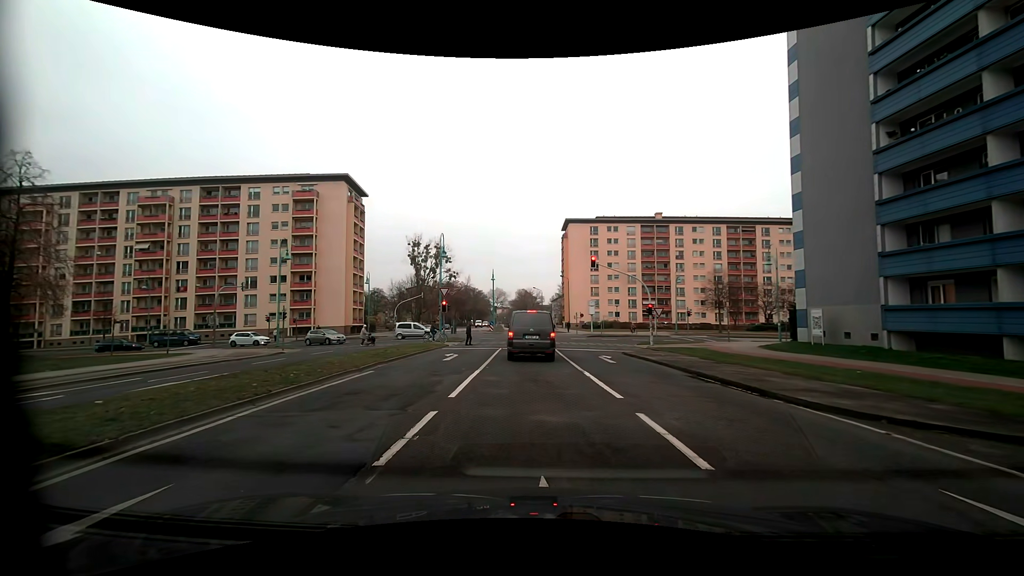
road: tertiary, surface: asphalt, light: Day
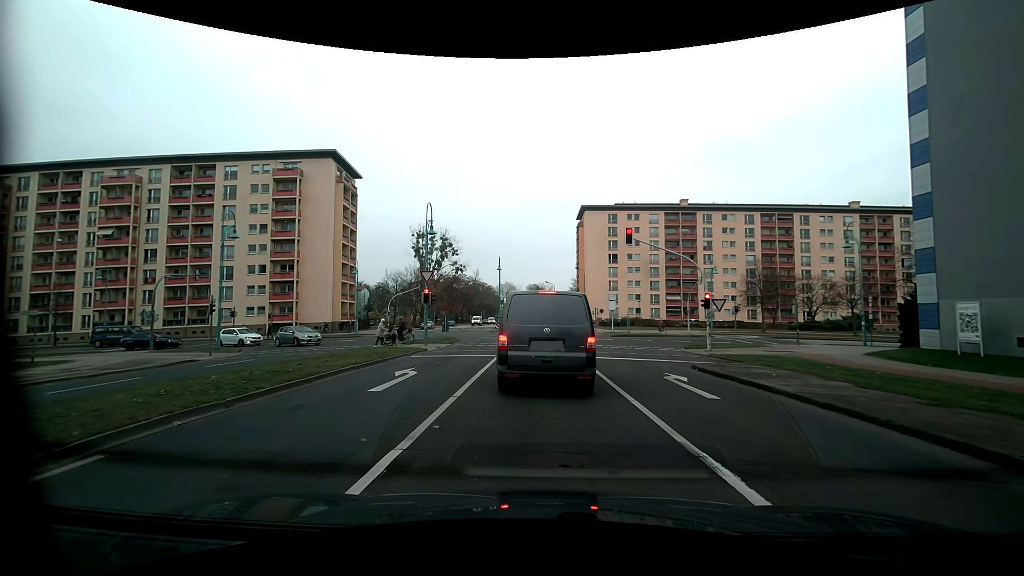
(-0.3, +9.8) m; -3°
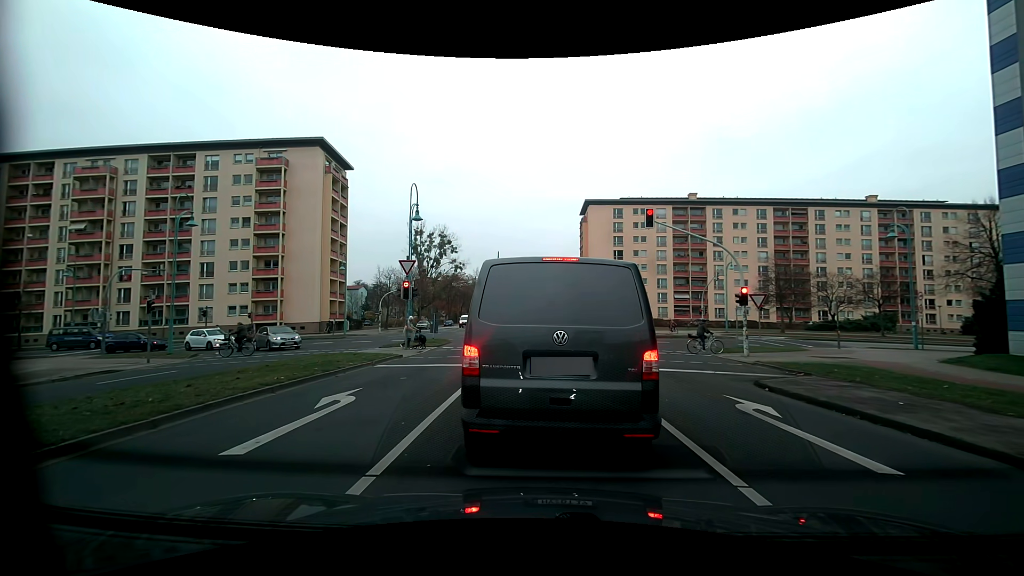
(0.0, +4.3) m; -2°
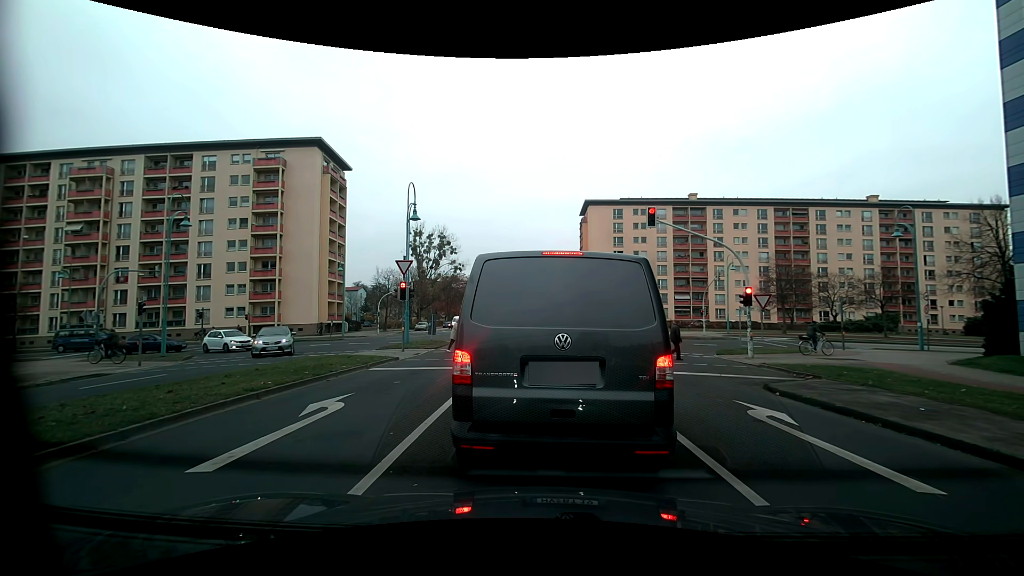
(0.0, +0.5) m; 0°
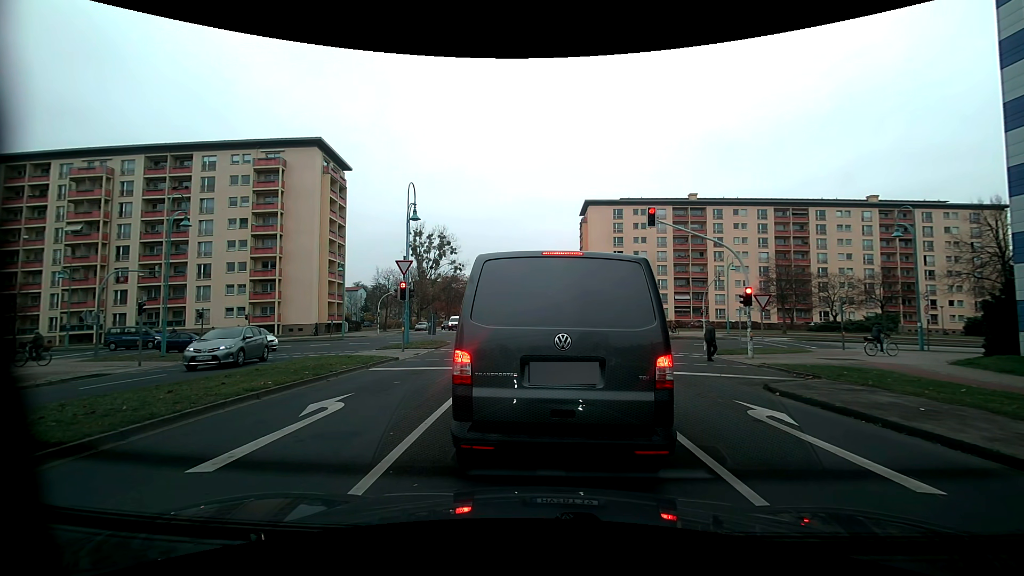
(0.0, 0.0) m; 0°
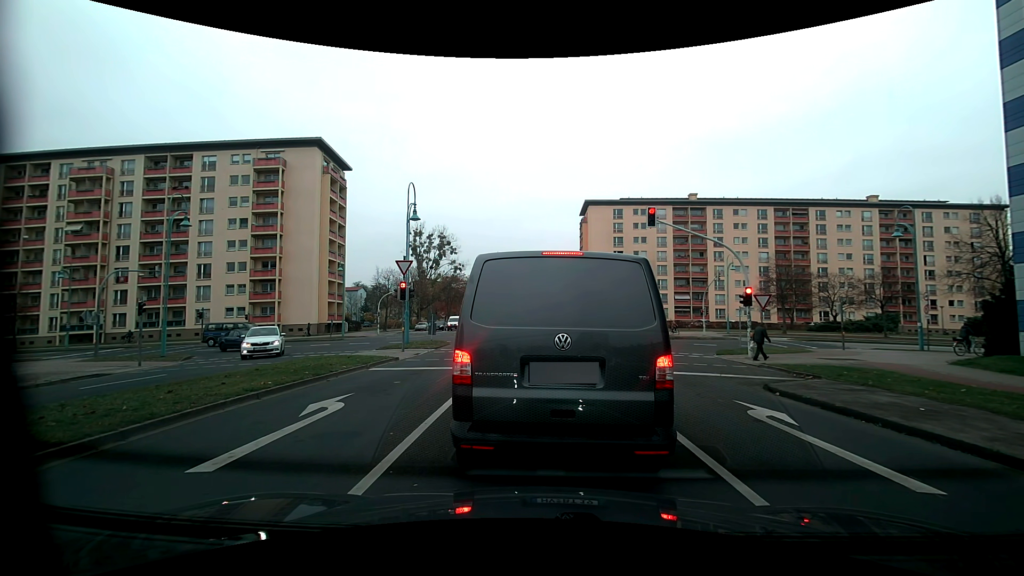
(0.0, 0.0) m; 0°
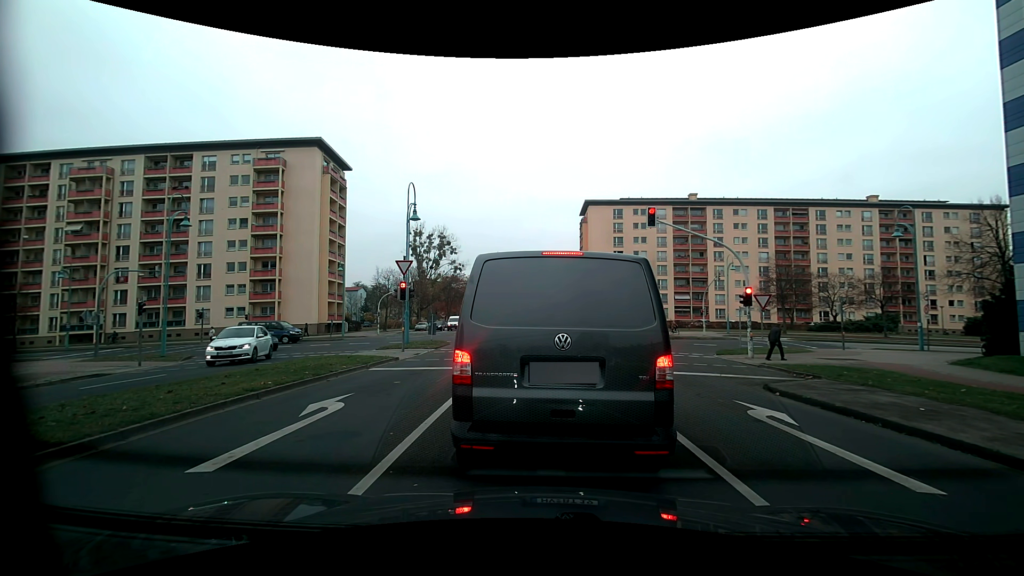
(0.0, 0.0) m; 0°
(0, +10) (+1, +20) (+1, +30) (+1, +40) (+1, +50) (+1, +60) (0, +70) (0, +80) (0, +90) (0, +100) m
